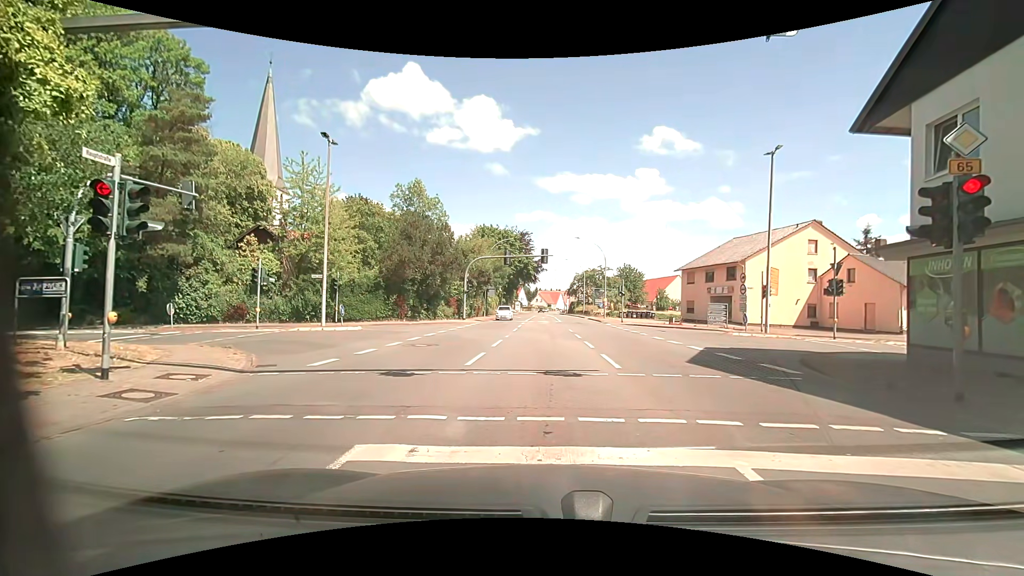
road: primary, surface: asphalt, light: Day
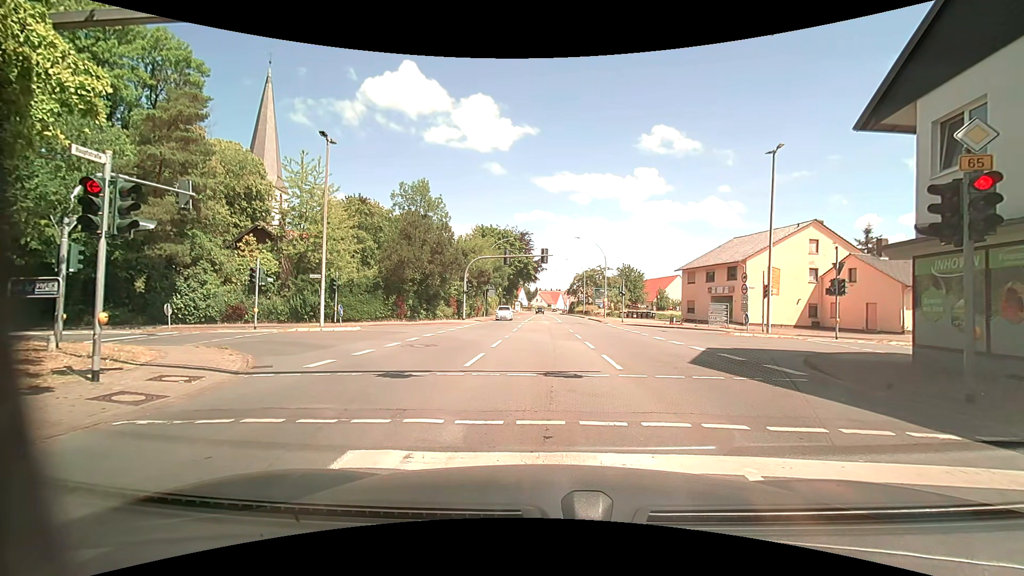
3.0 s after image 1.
(0.0, +0.3) m; 0°
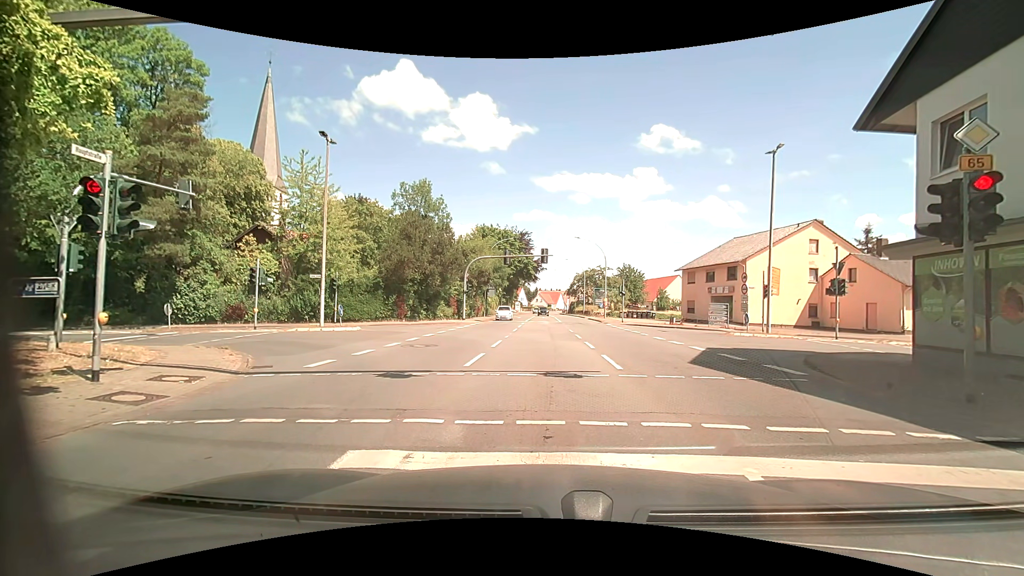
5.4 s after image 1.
(0.0, 0.0) m; 0°
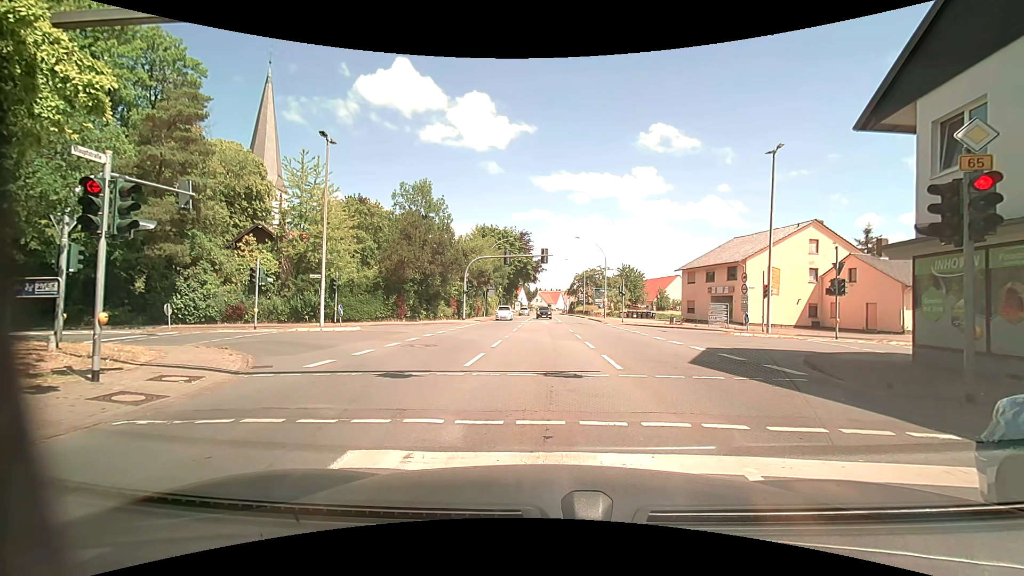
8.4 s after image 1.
(0.0, 0.0) m; 0°
